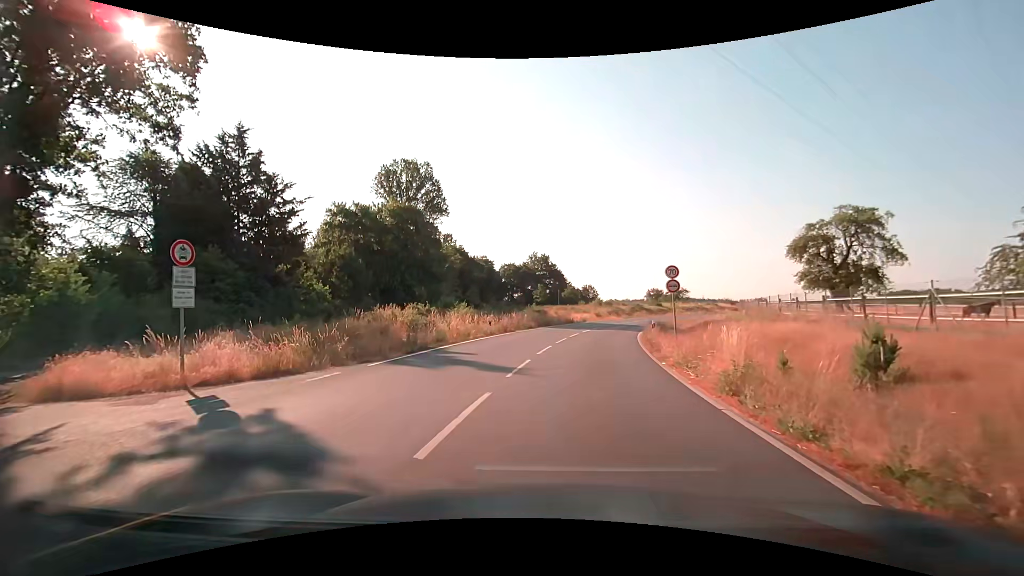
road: secondary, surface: asphalt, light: Day
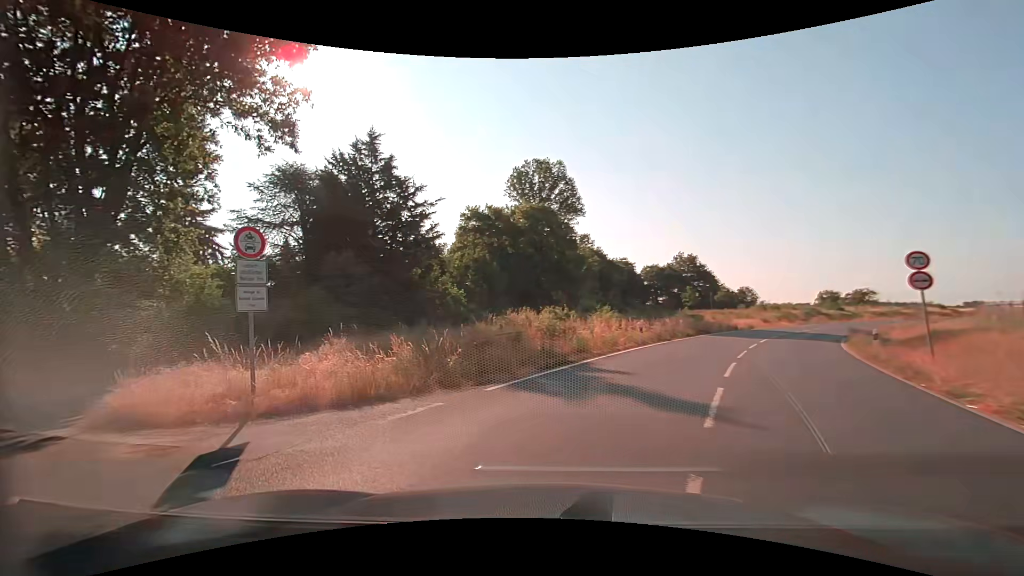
(-0.3, +4.0) m; -15°
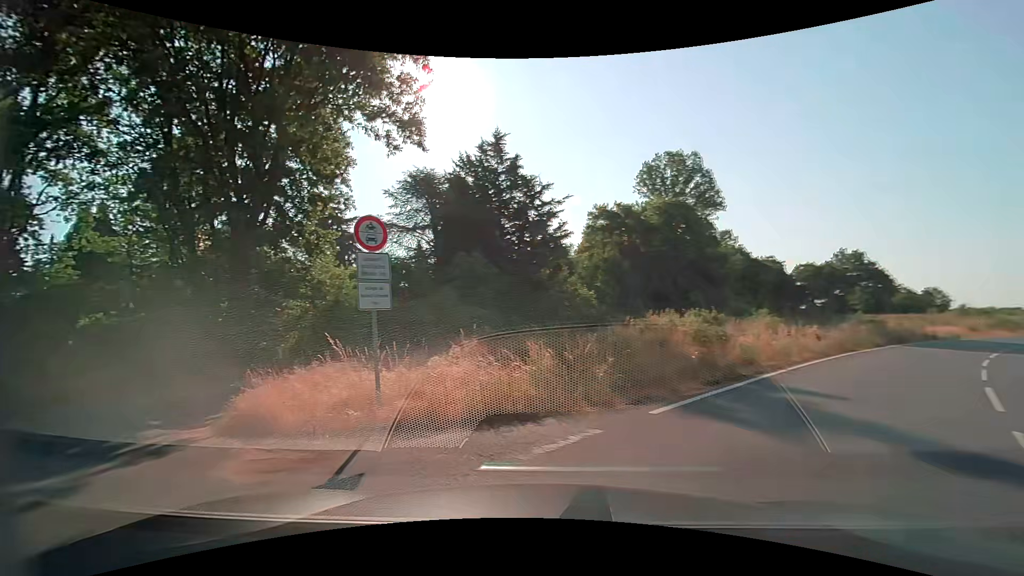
(-0.2, +1.7) m; -16°
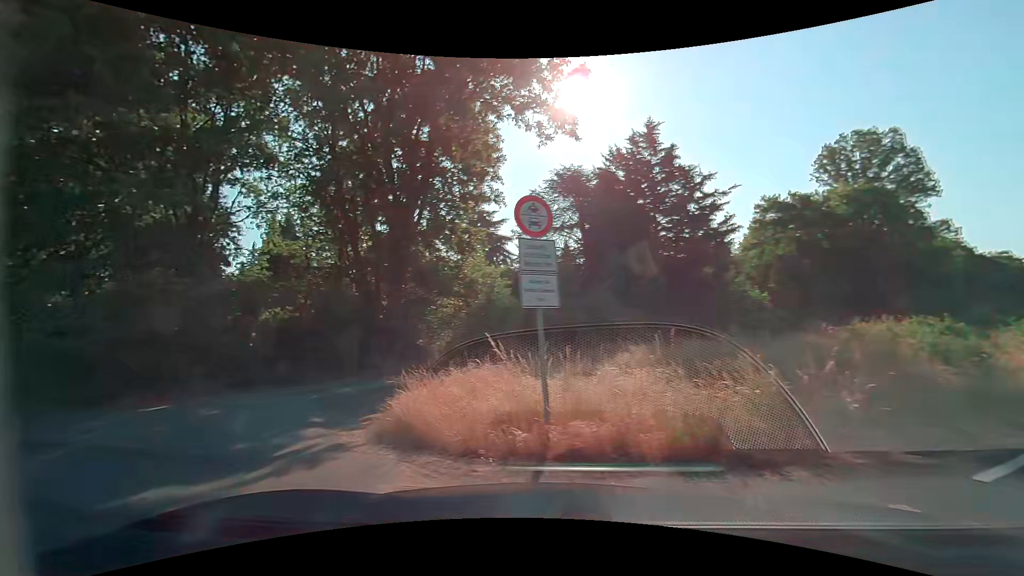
(-0.2, +1.6) m; -15°
